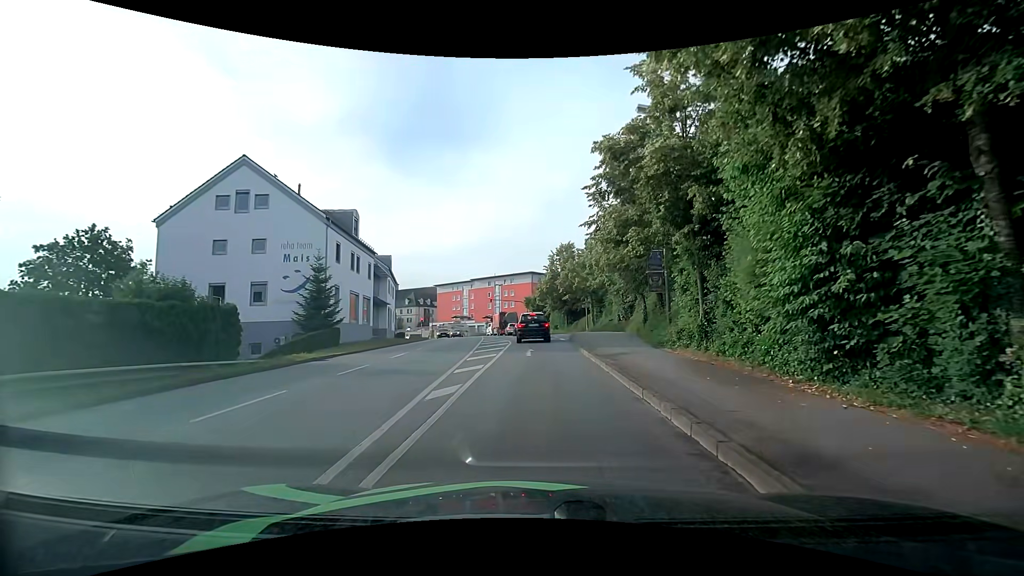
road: tertiary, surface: asphalt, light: Day
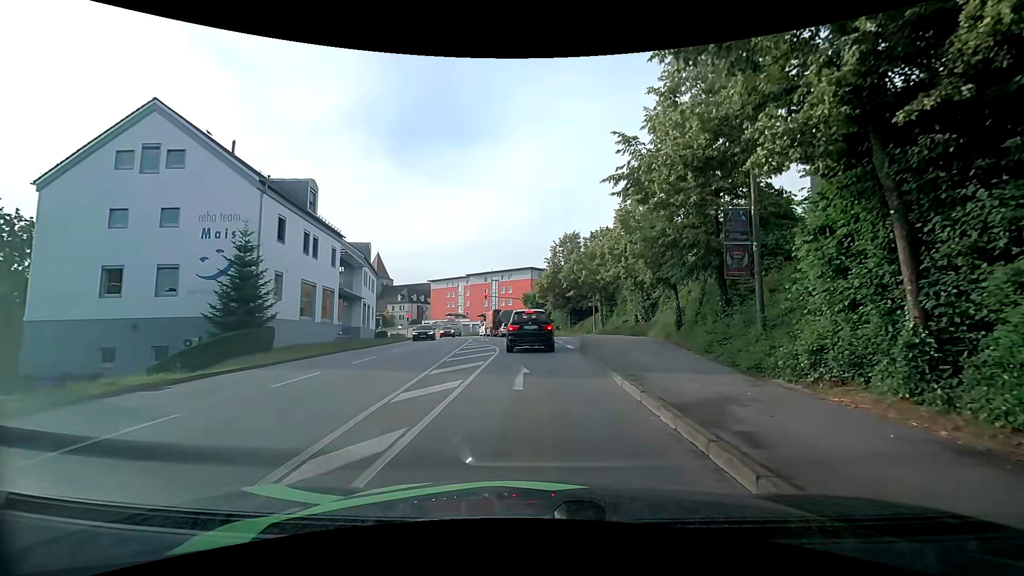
(-0.1, +8.4) m; 0°
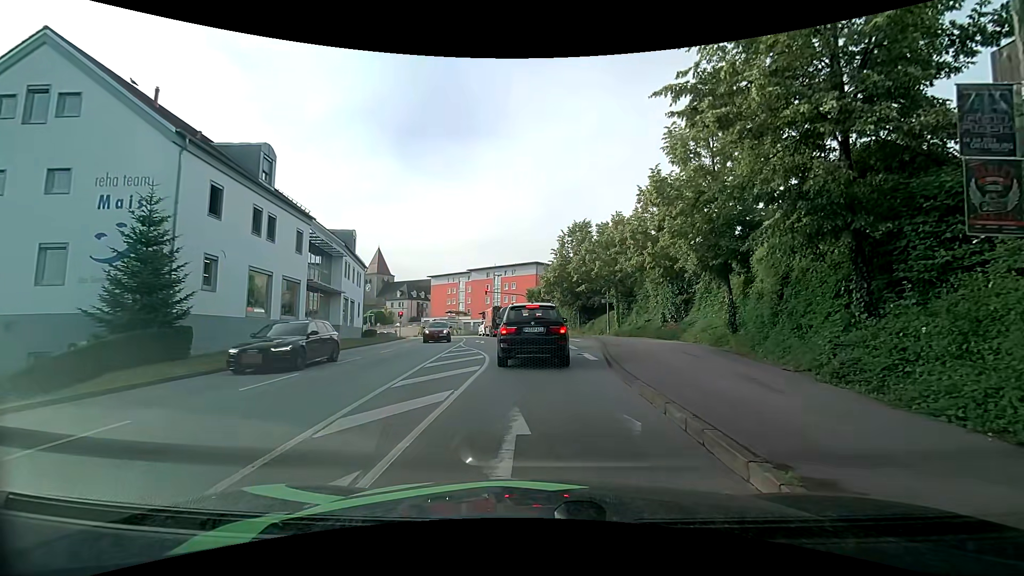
(0.0, +6.5) m; -1°
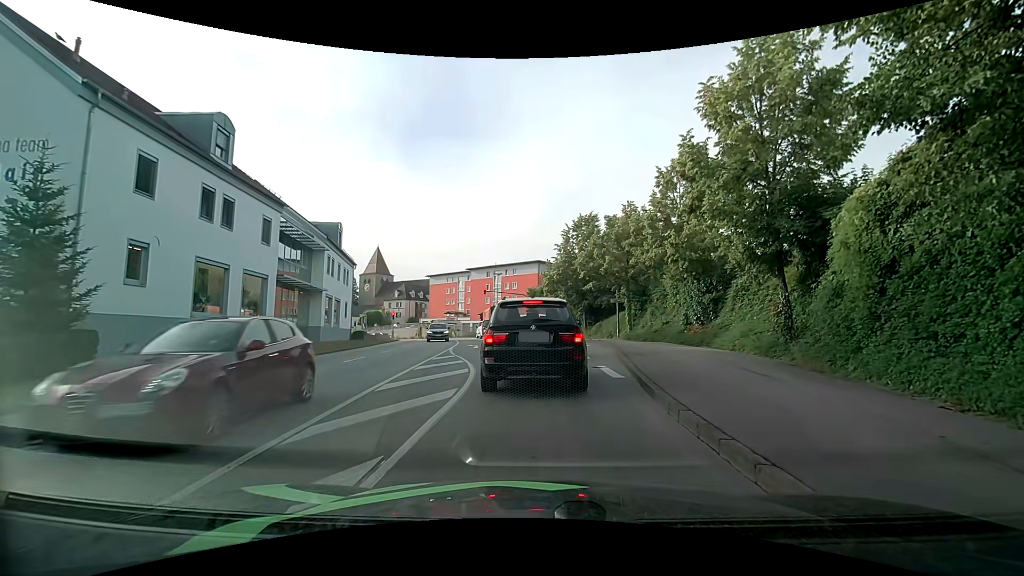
(0.0, +4.2) m; +1°
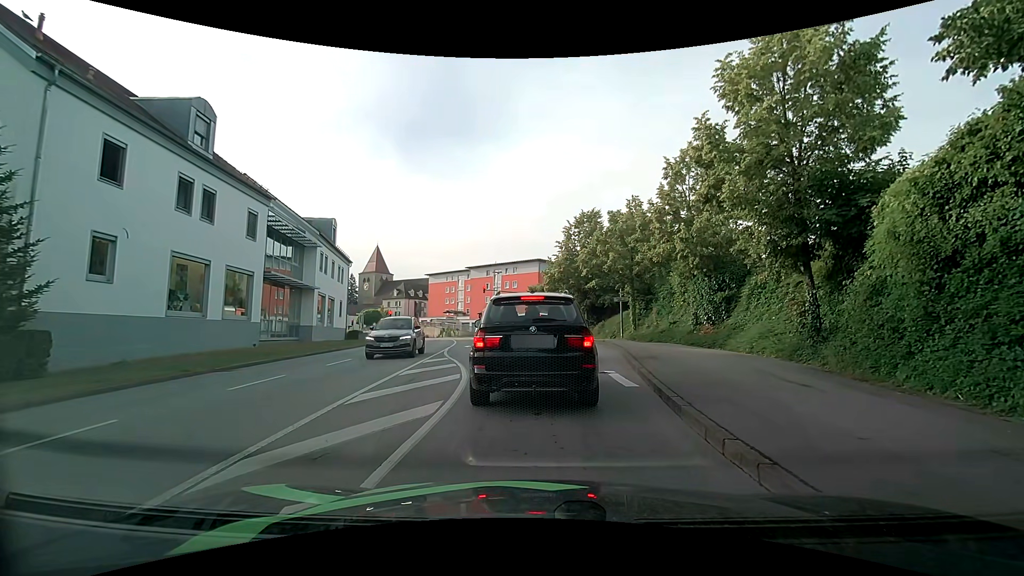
(0.0, +1.5) m; -2°
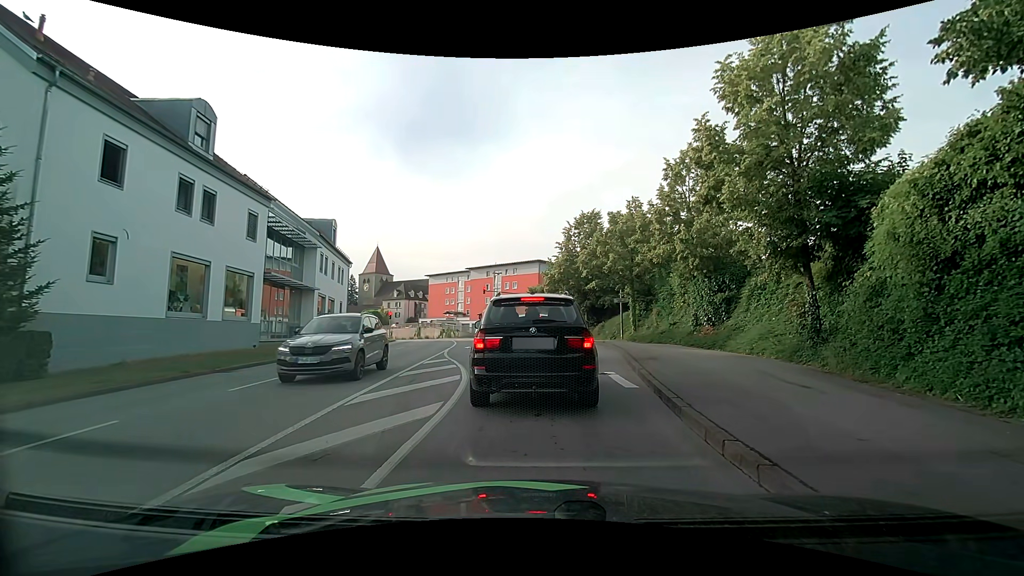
(0.0, 0.0) m; 0°
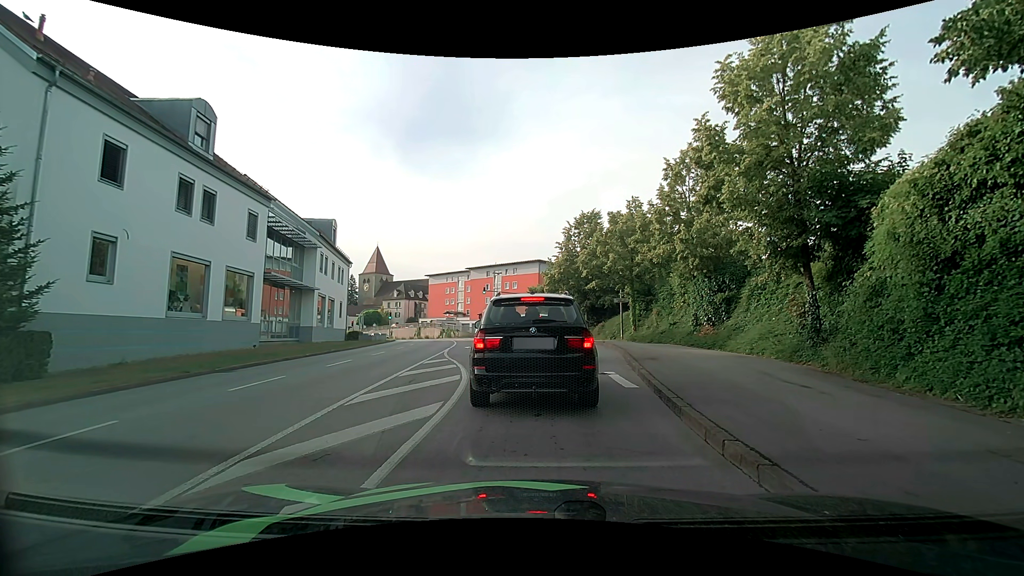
(0.0, 0.0) m; 0°
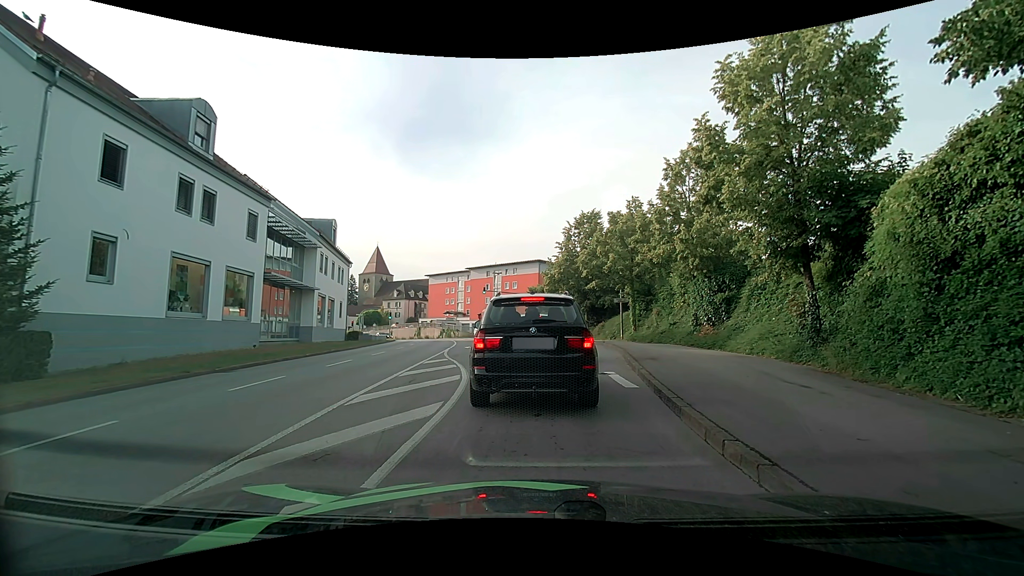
(0.0, 0.0) m; 0°
(0, +10) (0, +20) (0, +30) (-1, +40) (-3, +50) (-5, +60) (-7, +69) (-10, +79) (-14, +88) (-19, +97) m
